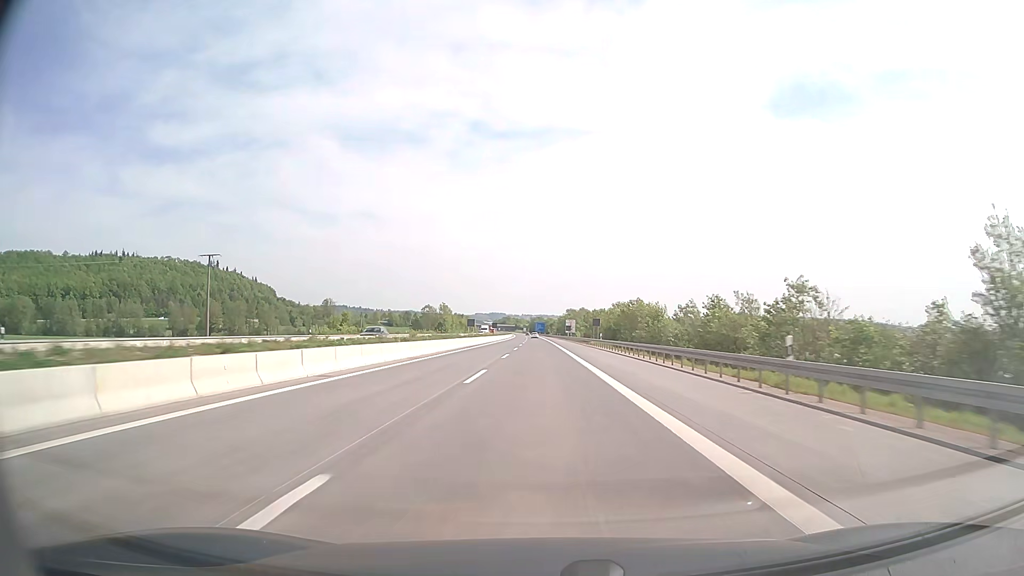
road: motorway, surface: concrete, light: Day
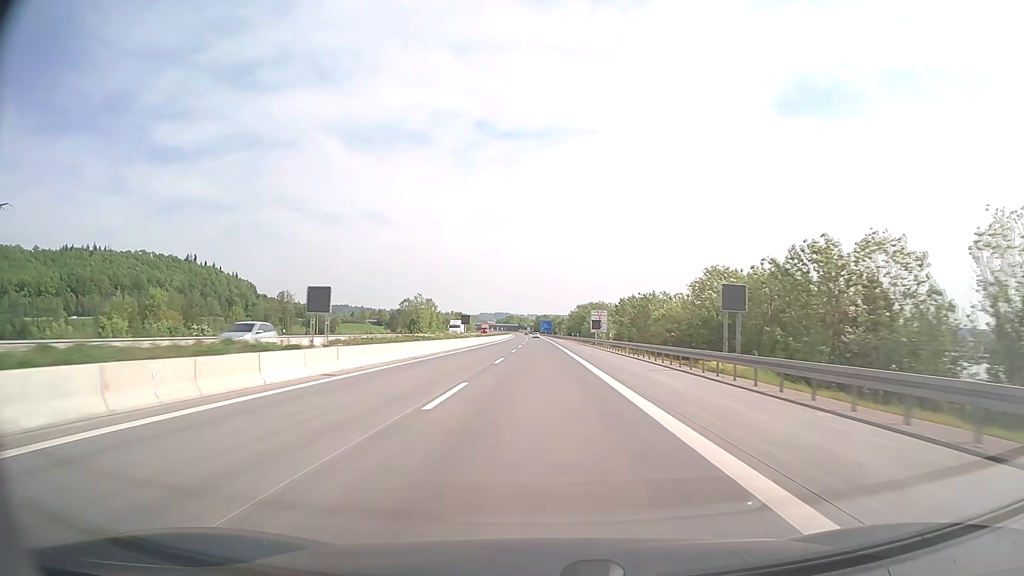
(-0.4, +59.5) m; -1°
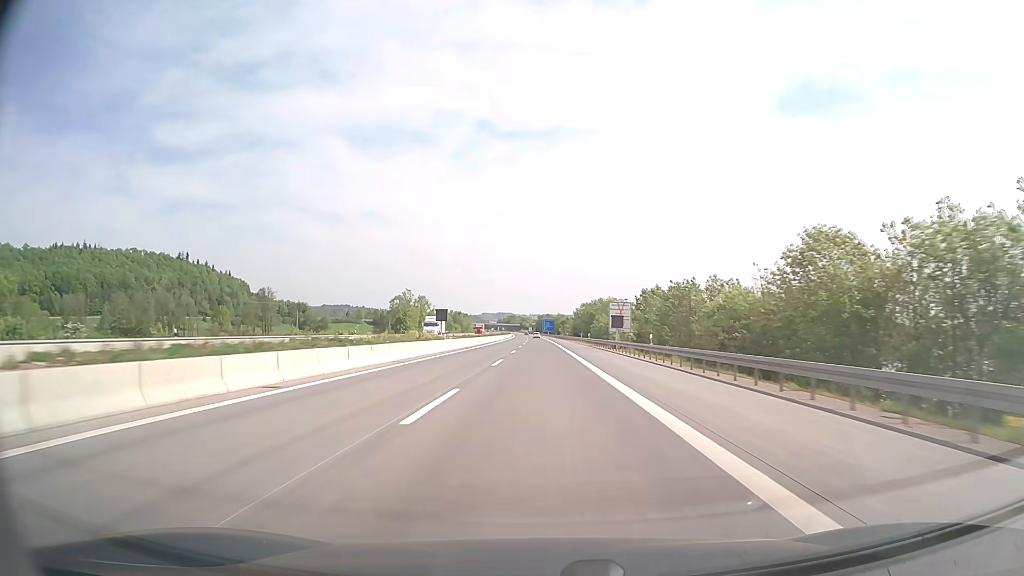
(0.0, +19.9) m; 0°
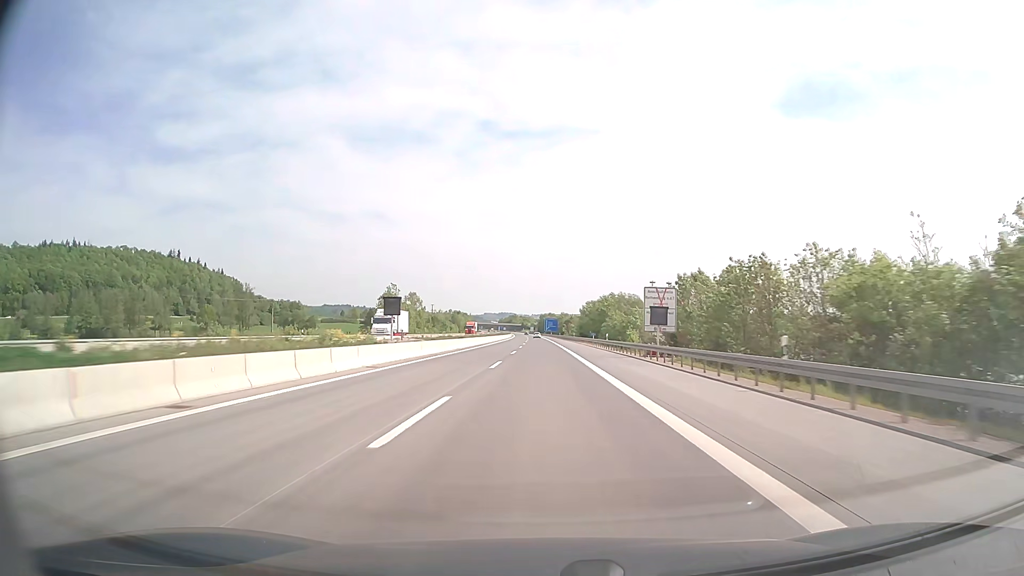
(0.0, +19.9) m; 0°
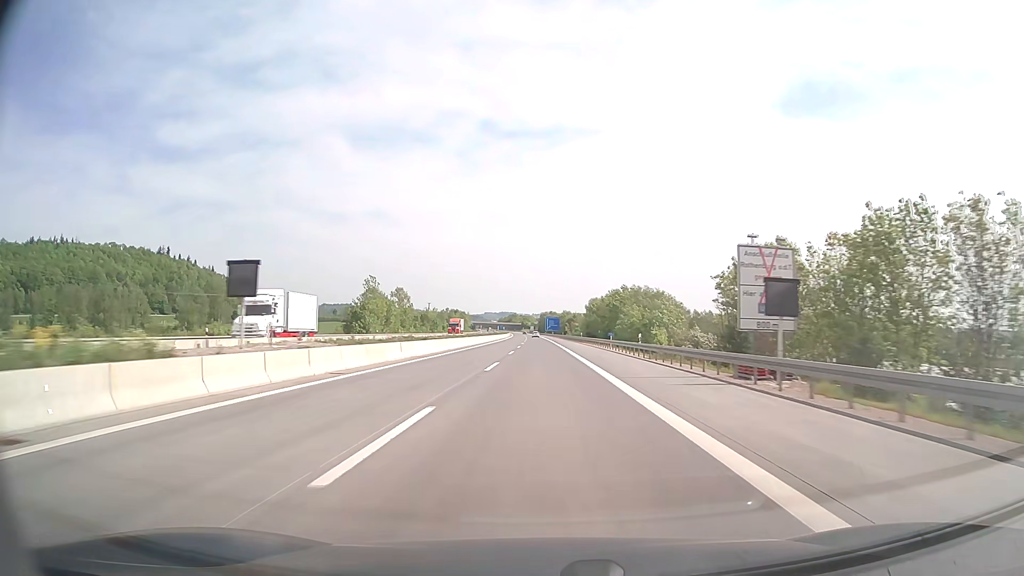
(0.0, +19.9) m; 0°
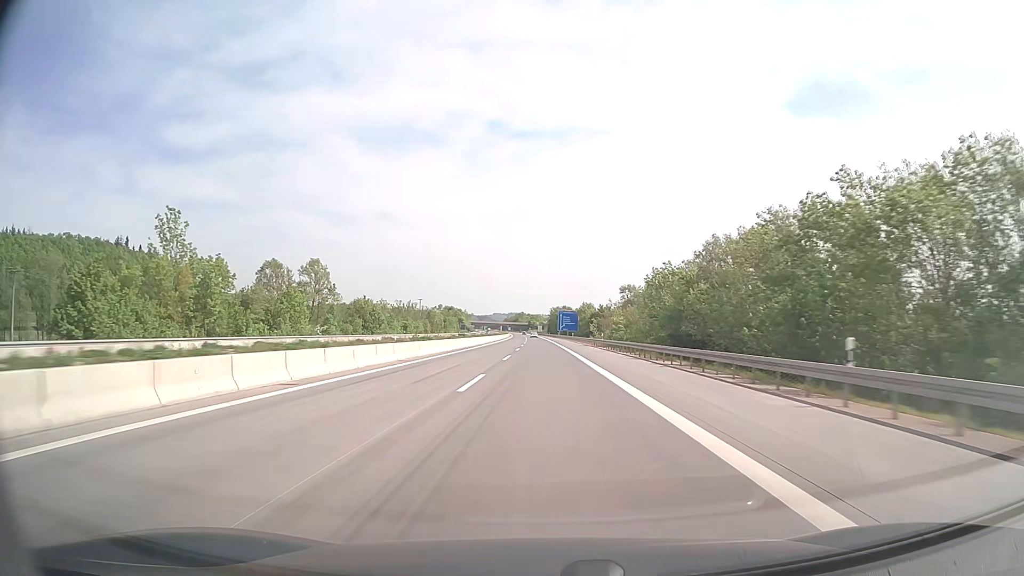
(-0.4, +79.5) m; -1°
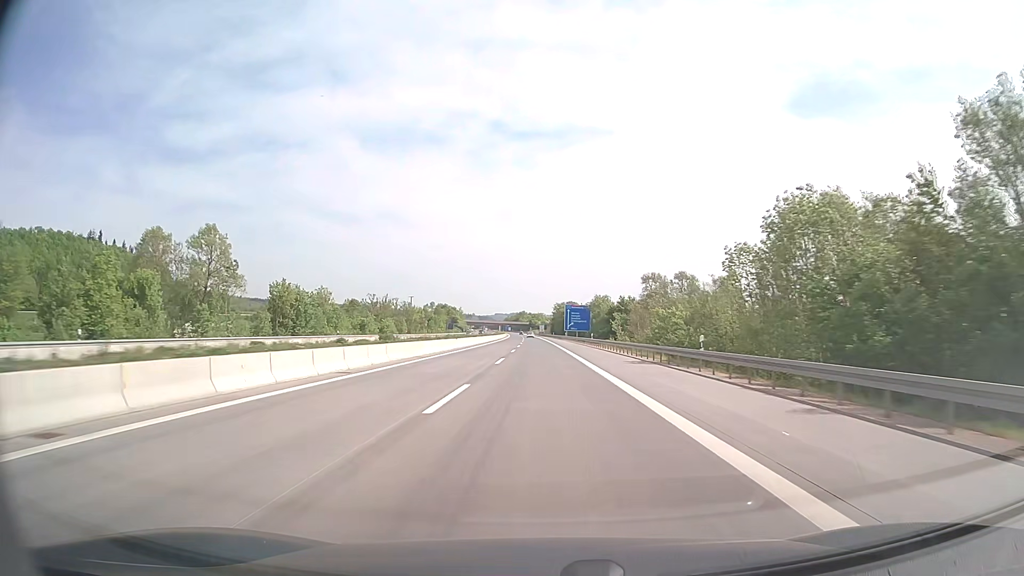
(-0.1, +39.7) m; 0°
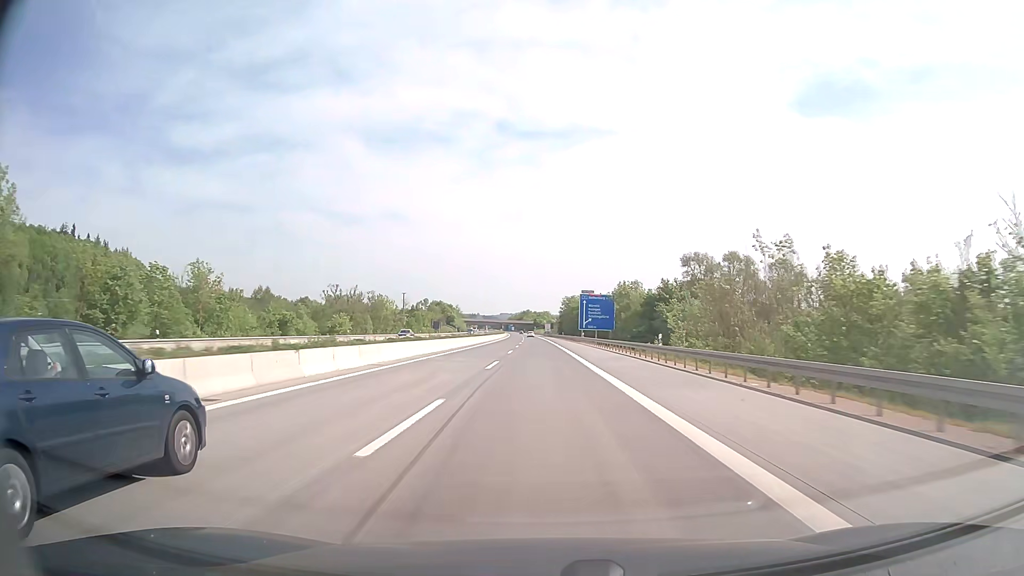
(-0.2, +39.7) m; 0°
(0, +10) (0, +20) (0, +30) (0, +40) (0, +50) (0, +60) (0, +70) (-1, +80) (-1, +90) (-1, +100) m
